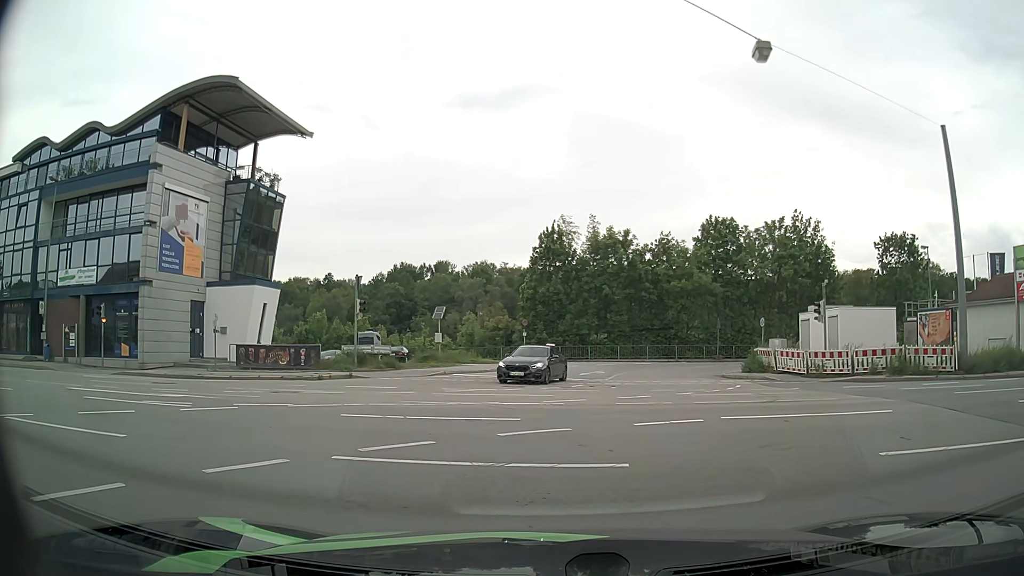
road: tertiary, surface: asphalt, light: Day
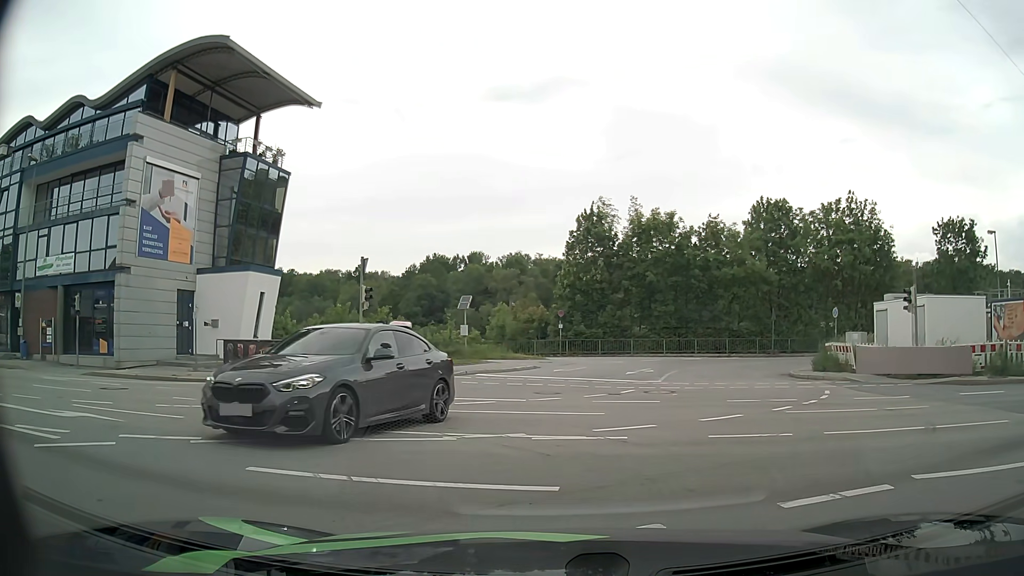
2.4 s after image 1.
(-0.1, +4.8) m; -3°
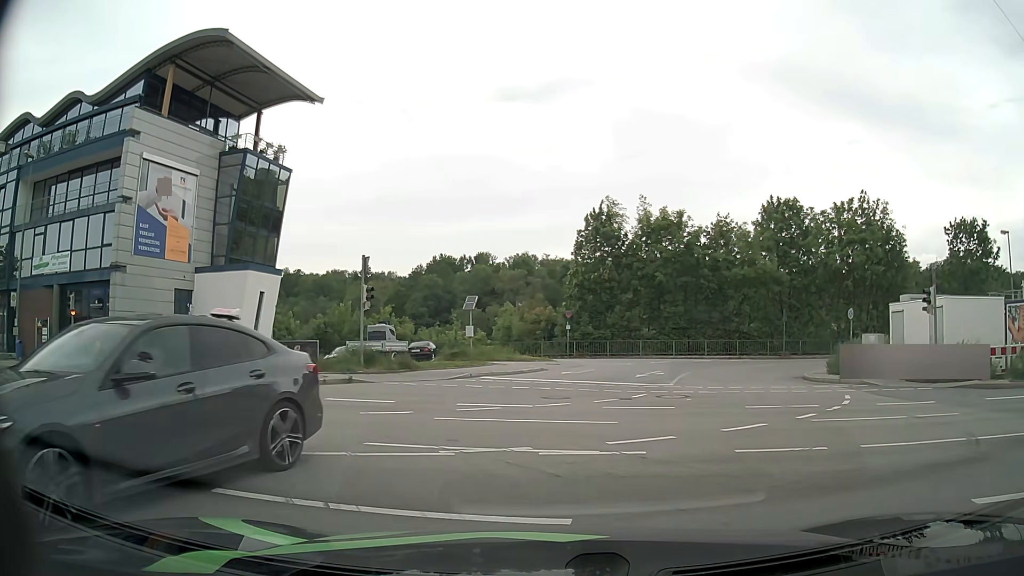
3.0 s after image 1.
(0.0, +0.9) m; -2°
(-2, +10) (-10, +15) (-20, +18) (-29, +20) (-39, +22) (-49, +24) (-59, +26) (-69, +28) (-79, +30) (-88, +32) m
